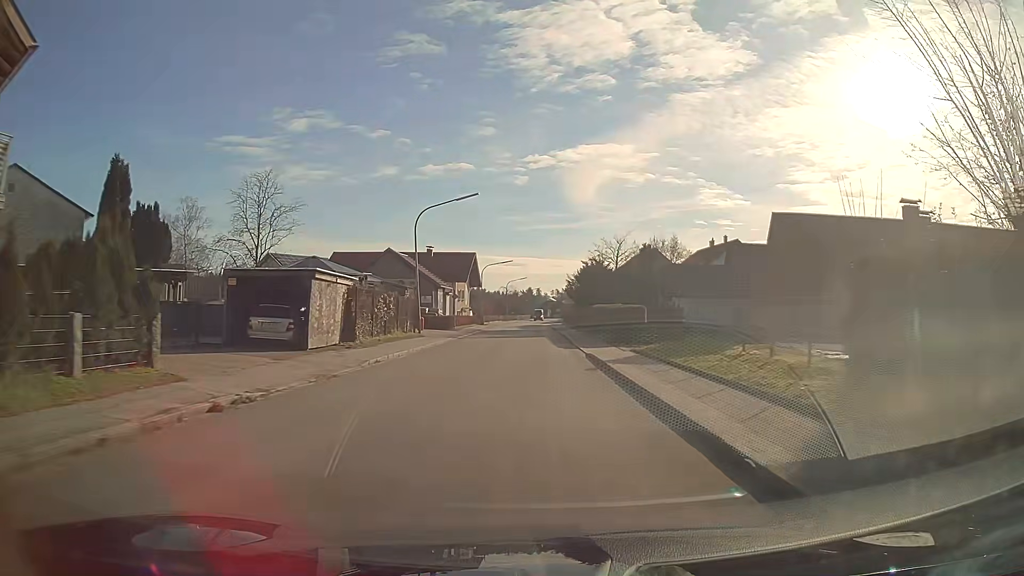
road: tertiary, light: Day
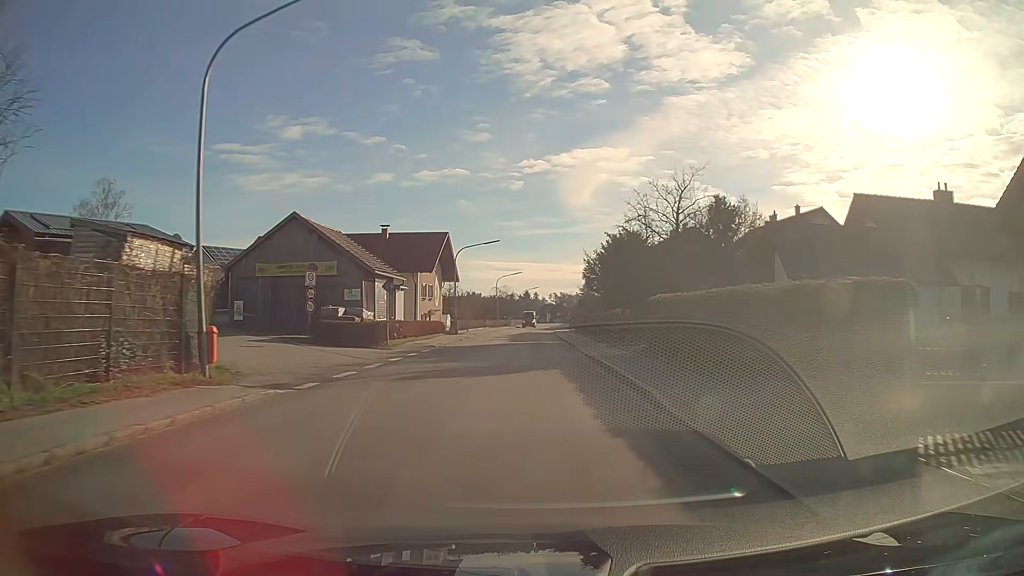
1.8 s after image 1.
(0.0, +25.1) m; 0°
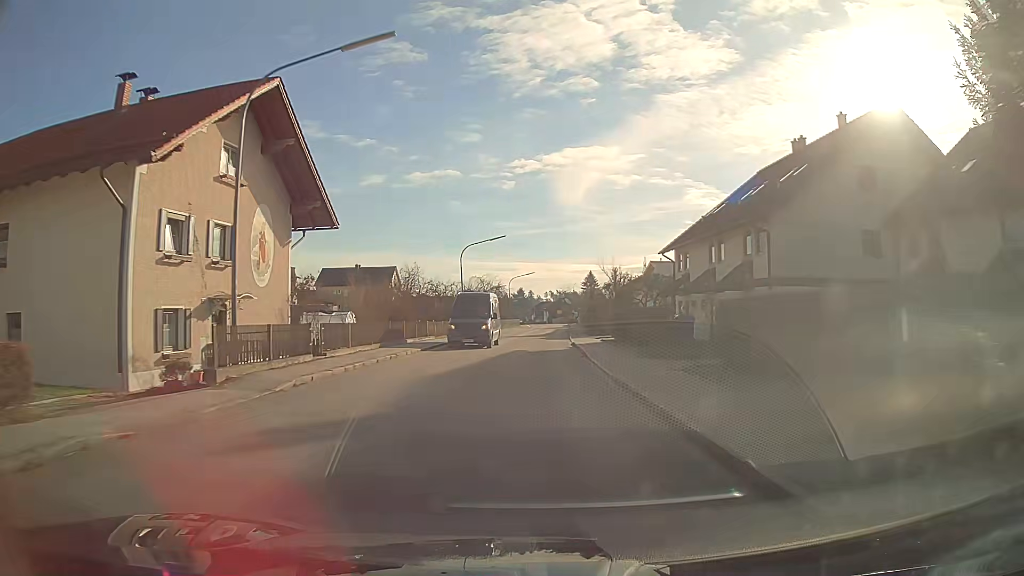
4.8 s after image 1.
(+0.1, +41.5) m; 0°
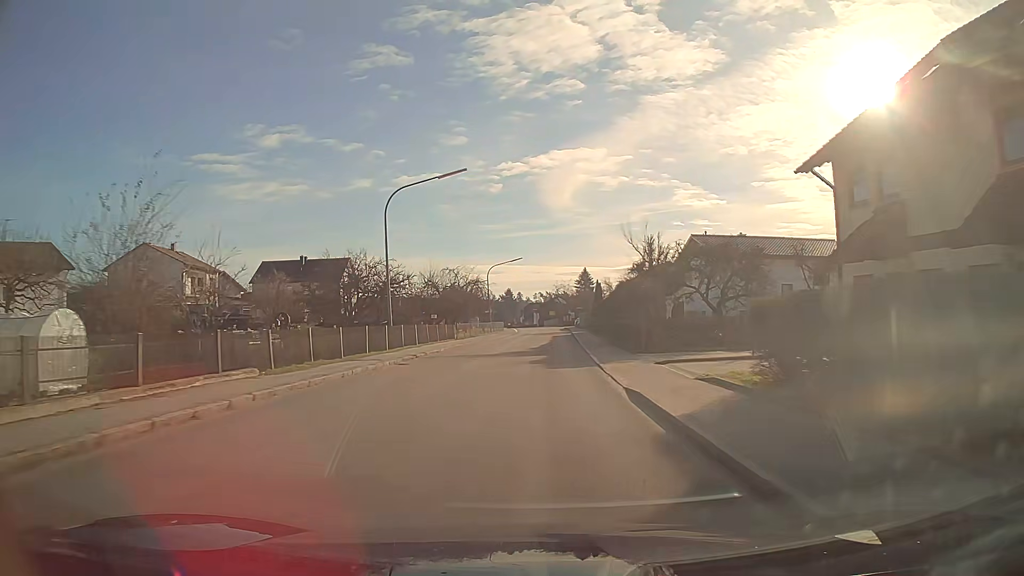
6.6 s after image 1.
(+0.2, +24.9) m; +1°
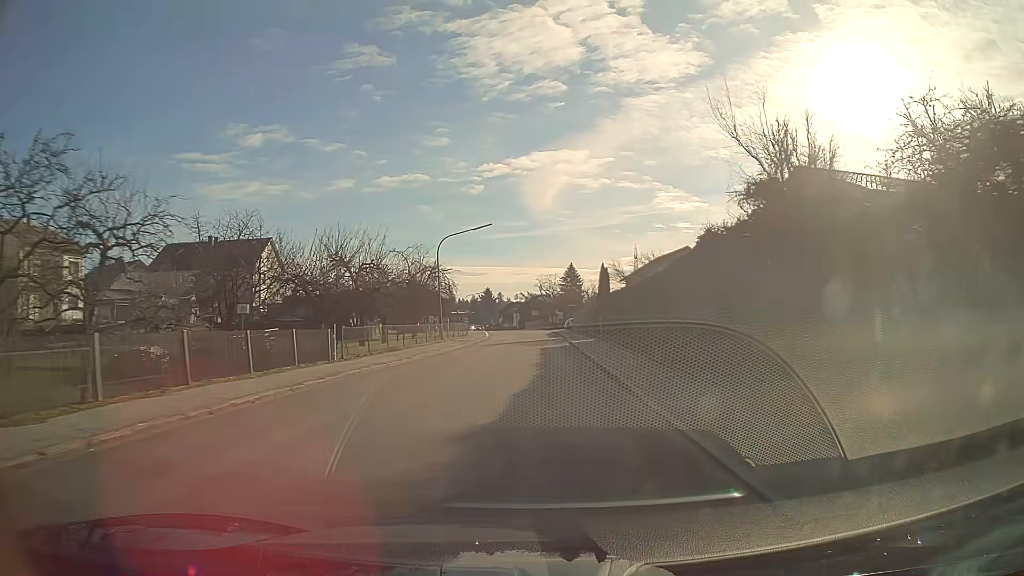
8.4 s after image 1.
(+0.4, +24.9) m; +1°
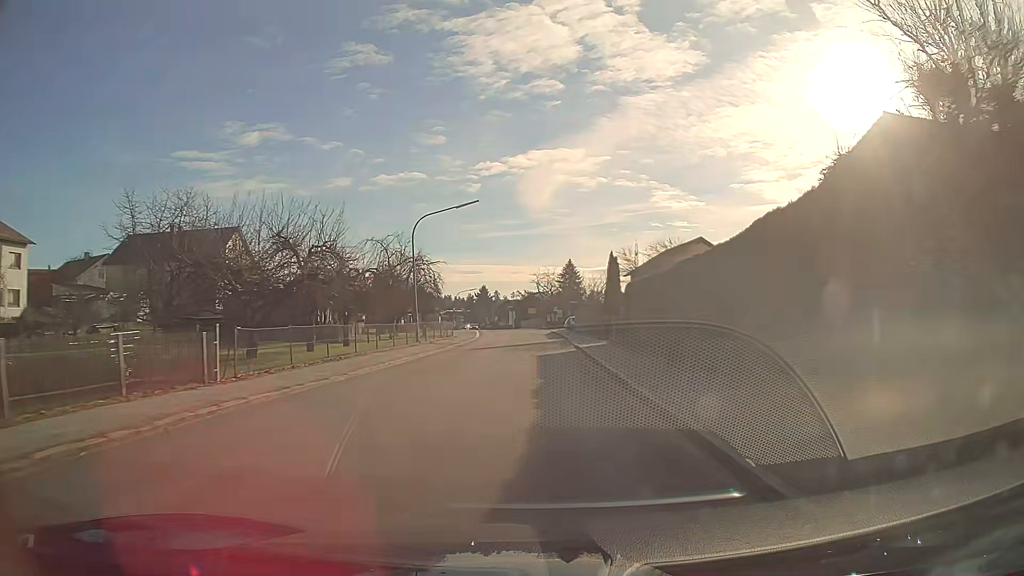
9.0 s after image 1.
(0.0, +8.3) m; 0°
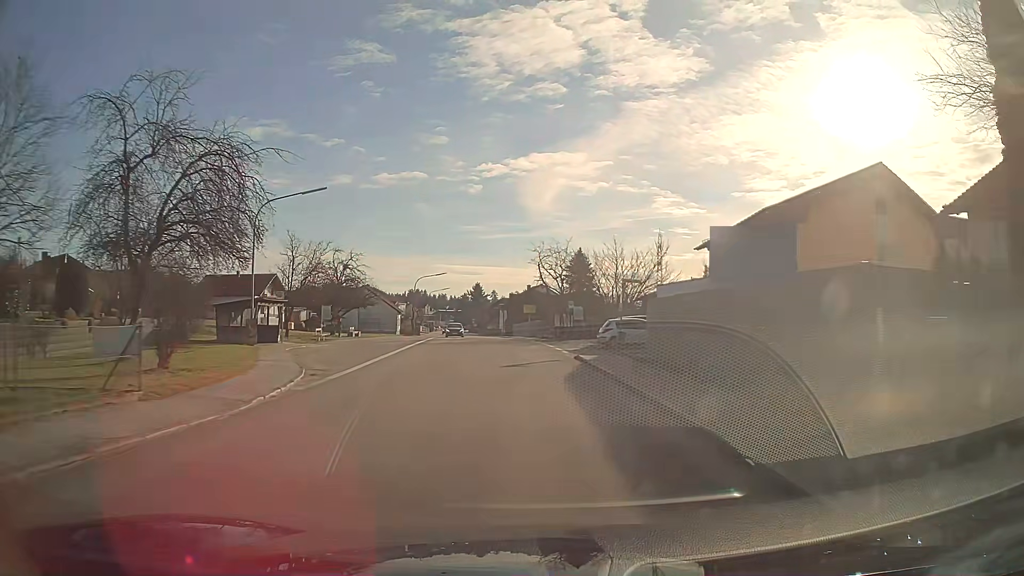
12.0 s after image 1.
(+0.3, +41.5) m; 0°
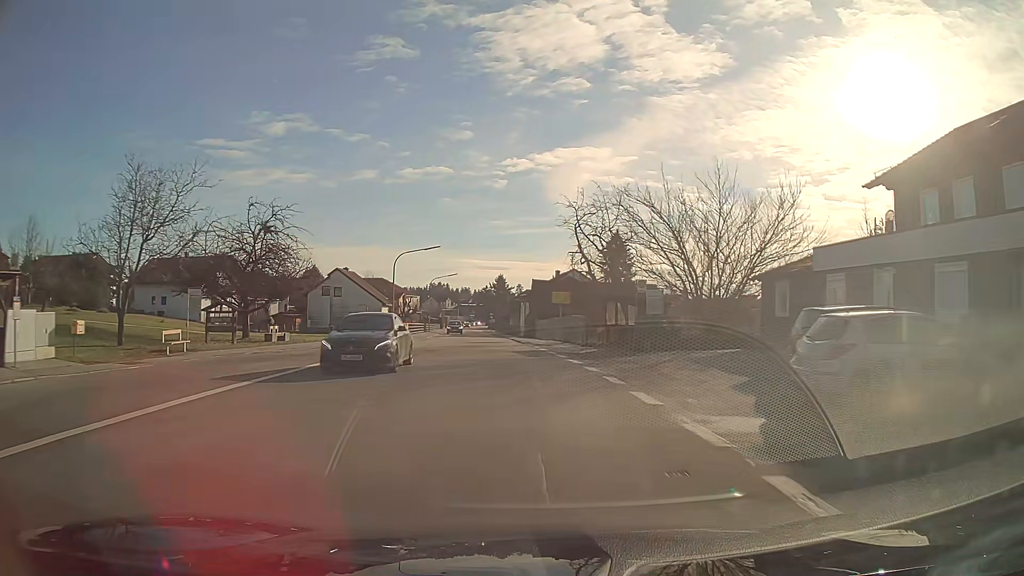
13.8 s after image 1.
(-0.4, +24.6) m; -2°
(0, +10) (-1, +20) (-1, +30) (-2, +40) (-3, +50) (-4, +60) (-5, +70) (-5, +80) (-6, +90) (-7, +100) m
